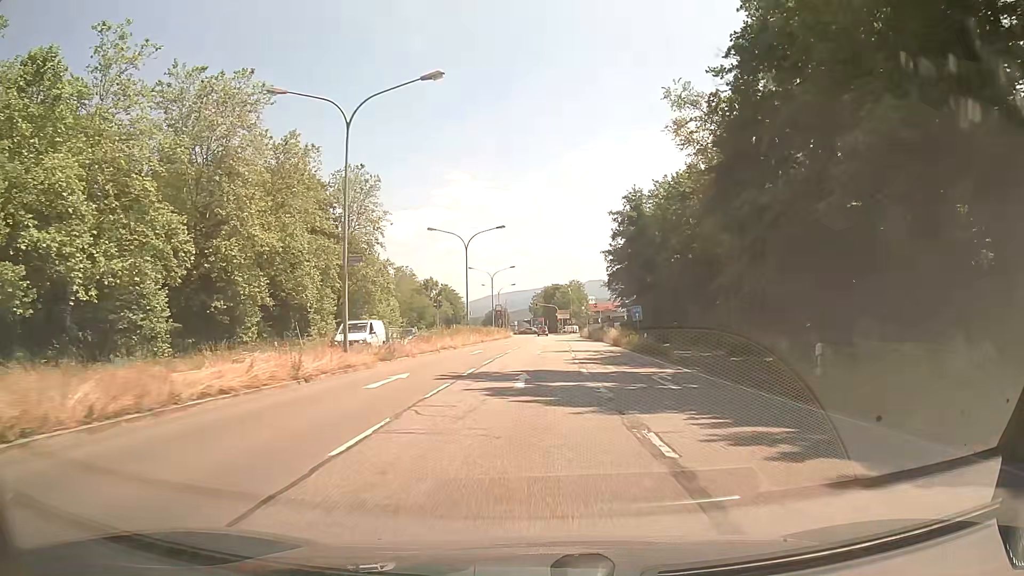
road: primary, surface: asphalt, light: Day
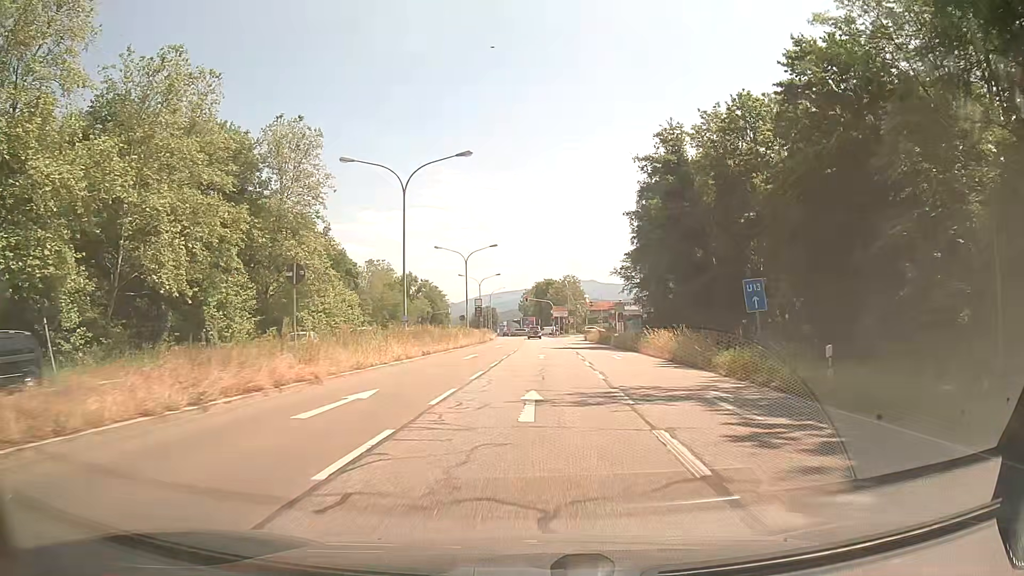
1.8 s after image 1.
(+0.1, +24.8) m; +1°
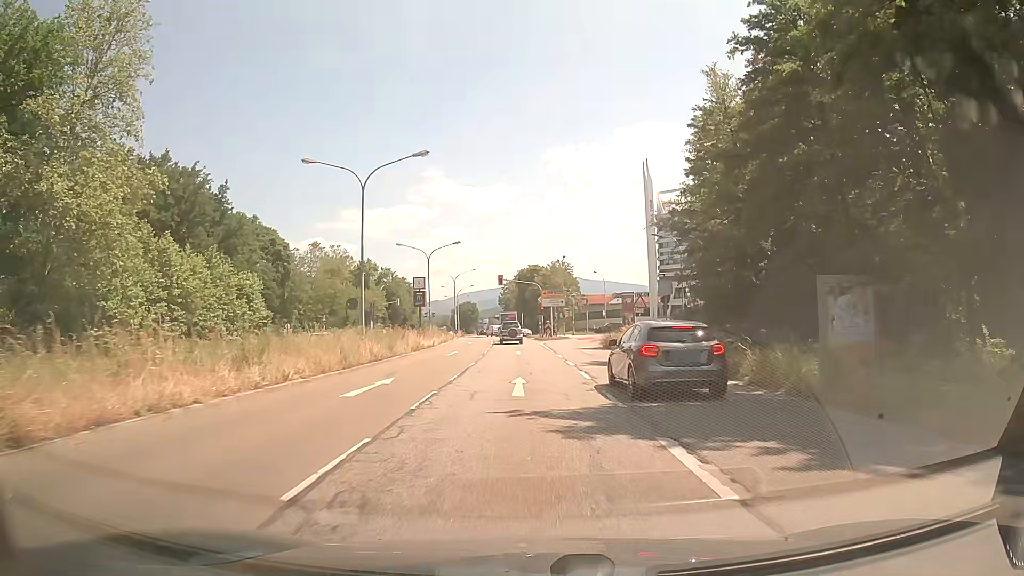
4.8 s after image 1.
(+0.6, +36.5) m; +1°
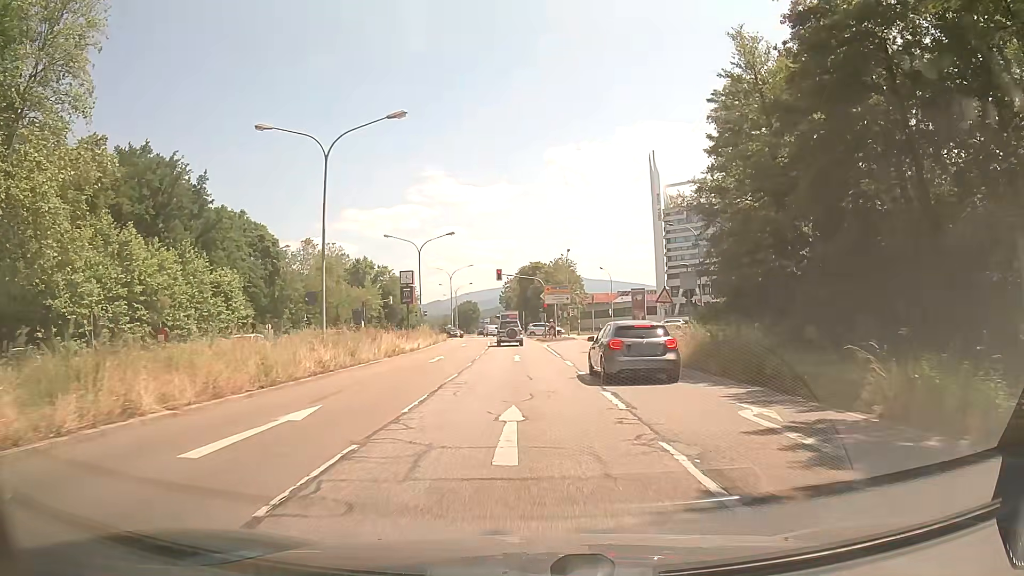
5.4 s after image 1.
(0.0, +6.3) m; +1°
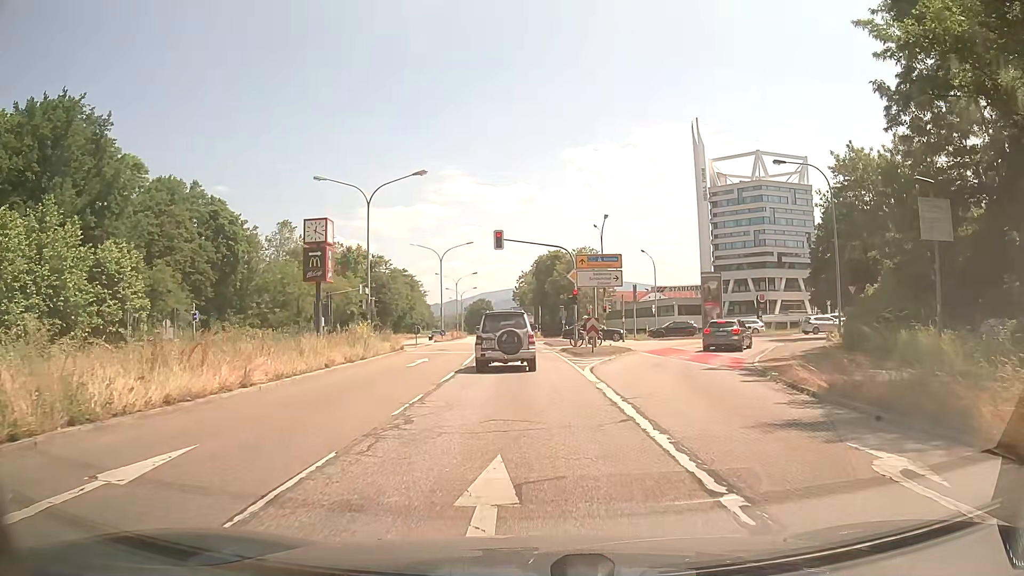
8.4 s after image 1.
(-0.6, +23.9) m; -3°
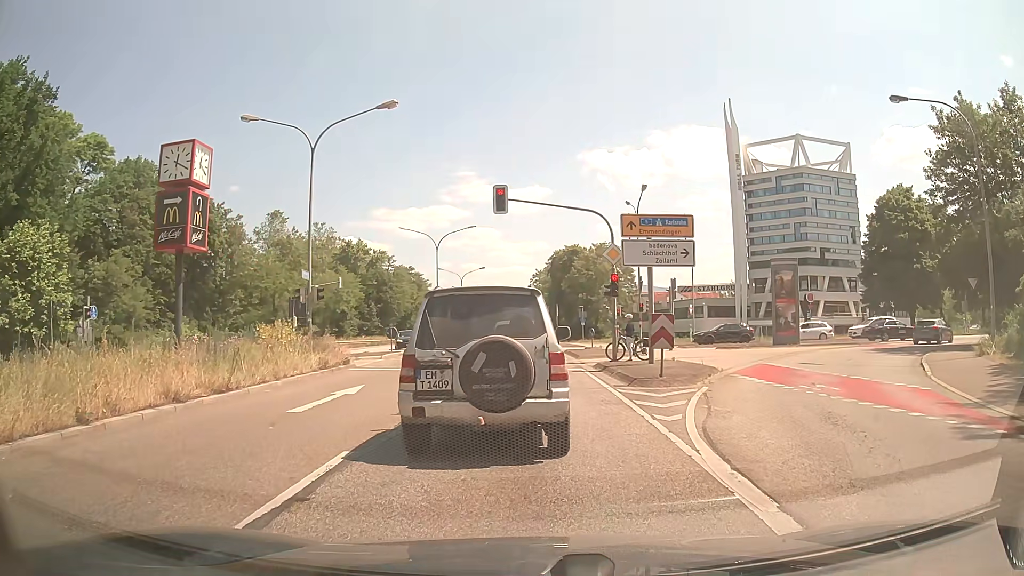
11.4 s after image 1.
(0.0, +11.6) m; -3°
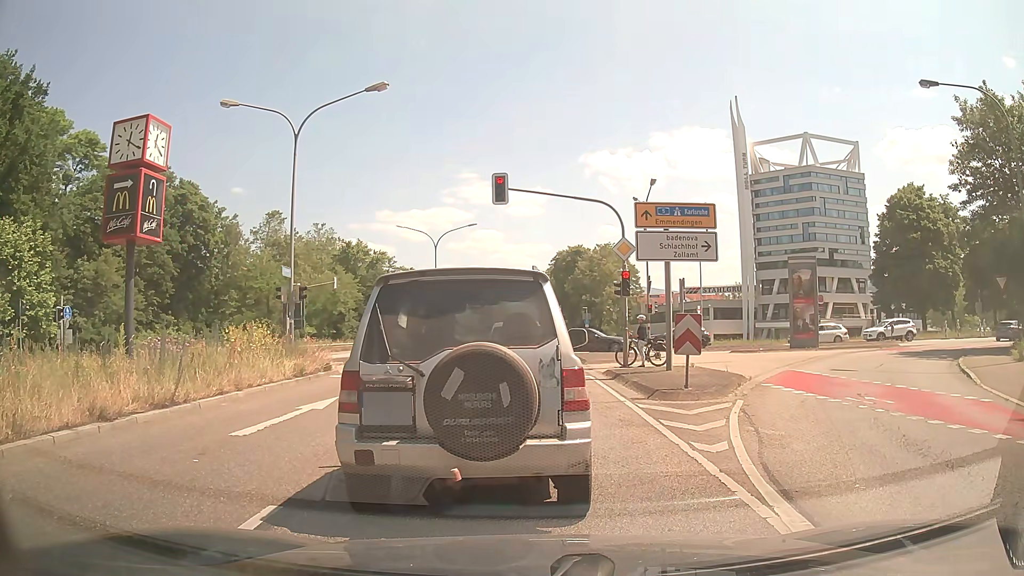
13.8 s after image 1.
(+0.1, +2.1) m; +2°
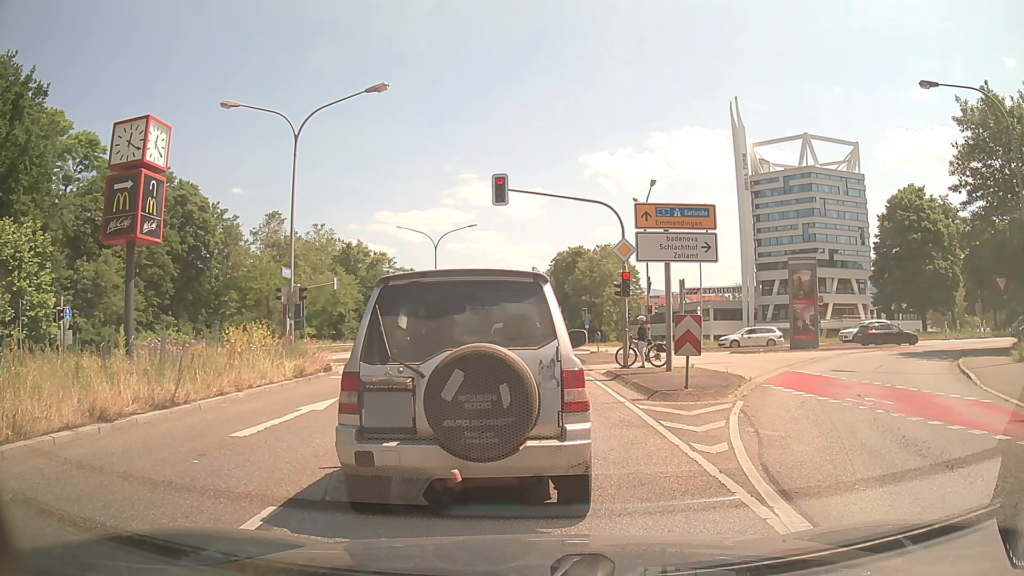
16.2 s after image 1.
(0.0, +0.1) m; 0°
(0, +10) (0, +20) (-1, +30) (-1, +40) (-1, +50) (-2, +60) (-3, +70) (-3, +80) (-4, +90) (-5, +100) m
